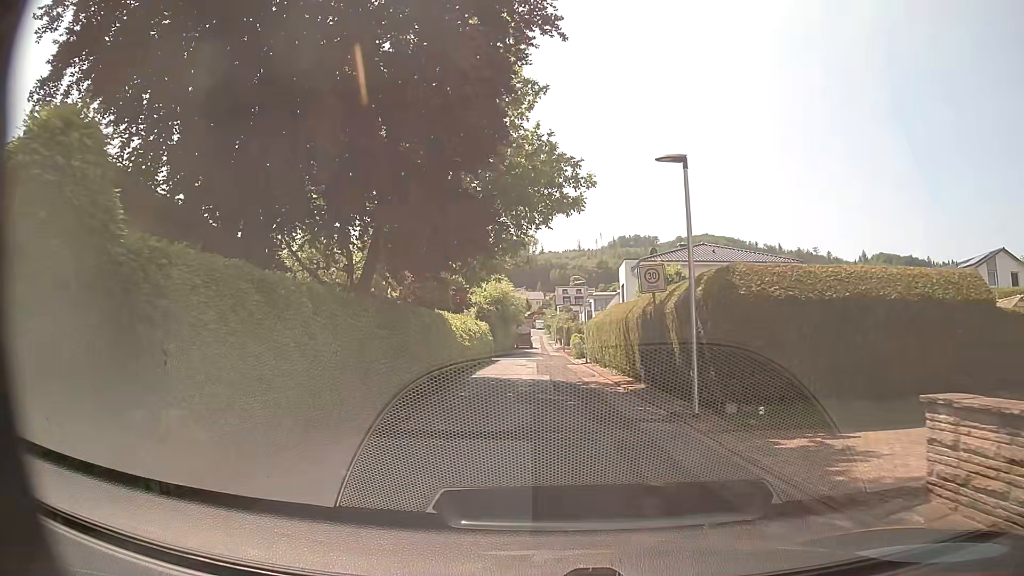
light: Day
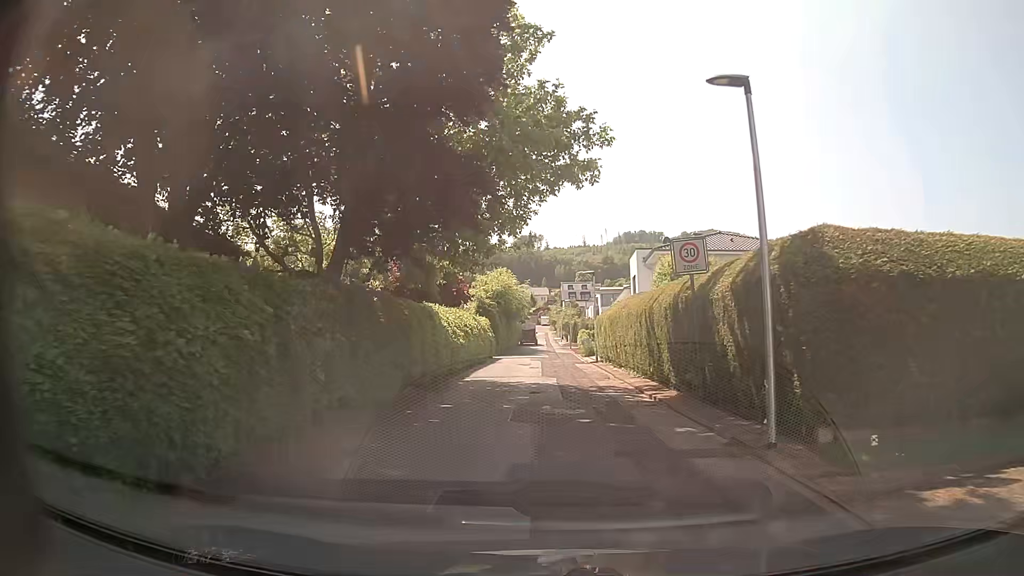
(0.0, +3.8) m; 0°
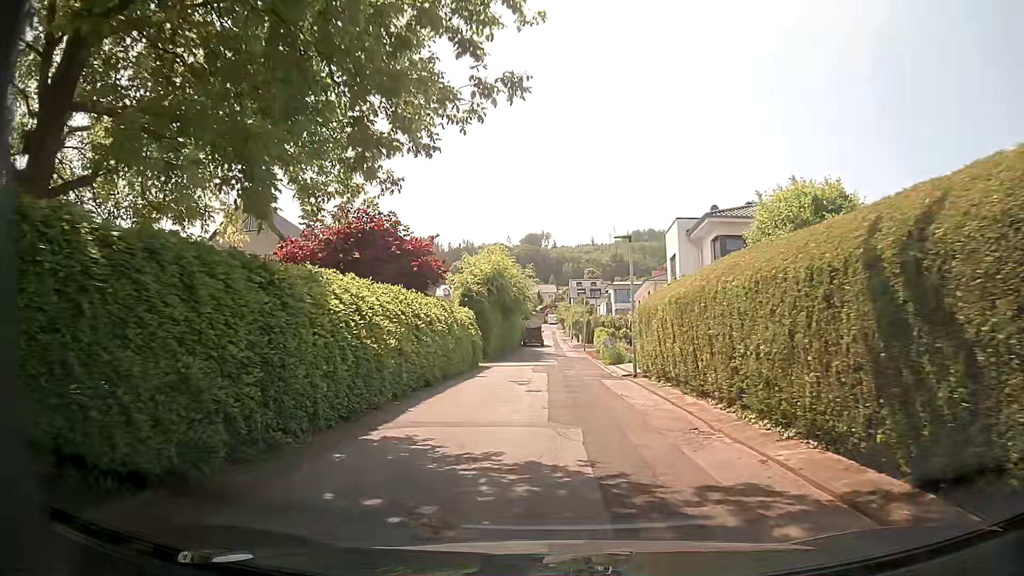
(-0.1, +12.4) m; -1°
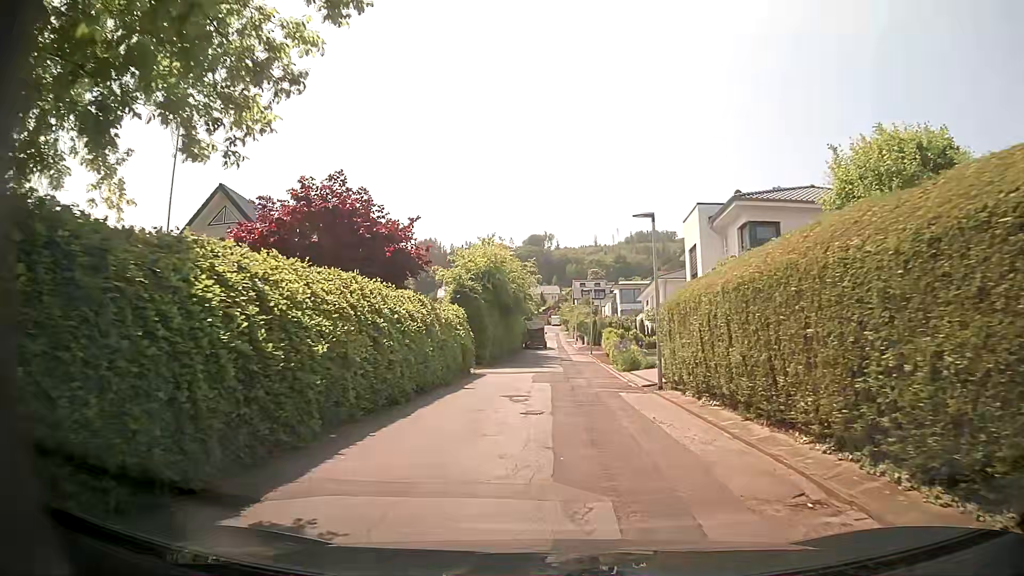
(0.0, +4.3) m; 0°
